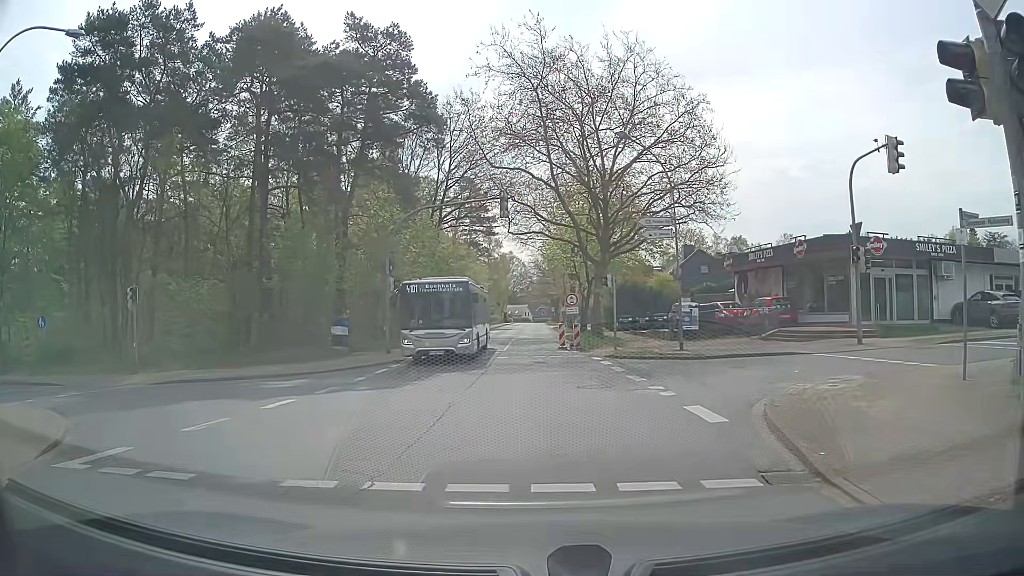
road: tertiary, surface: asphalt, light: Day
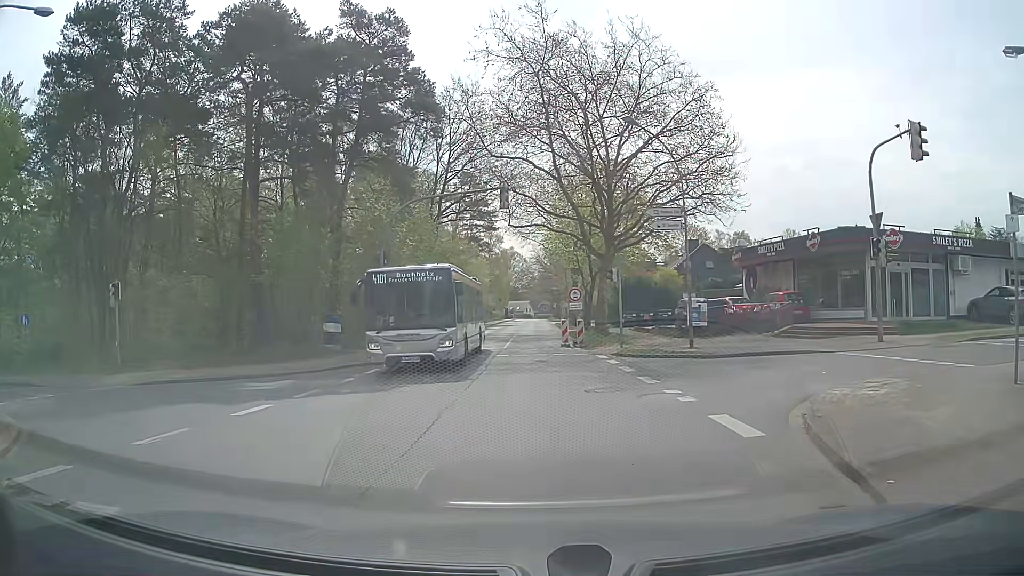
(0.0, +1.4) m; -1°
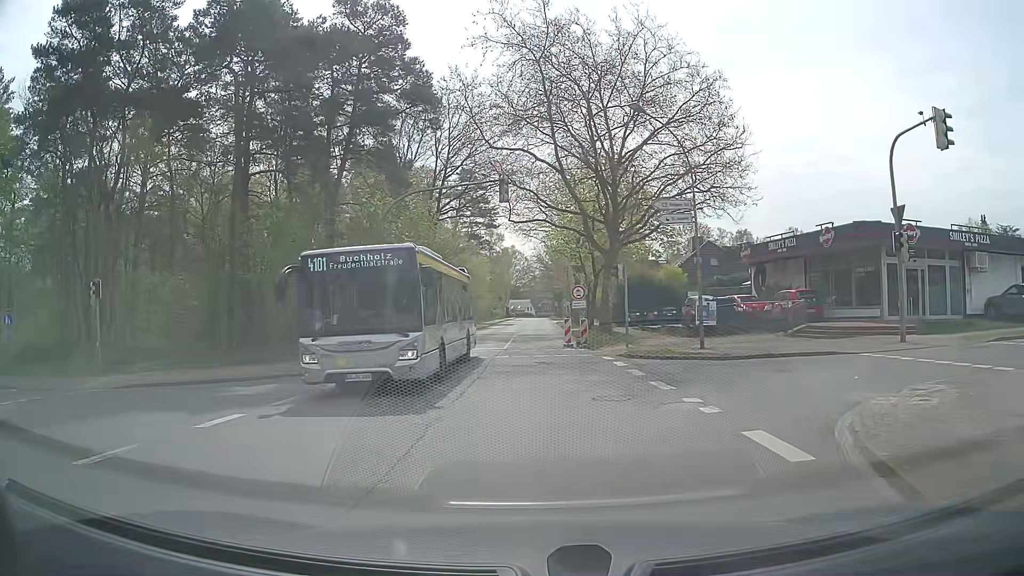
(0.0, +1.3) m; -1°
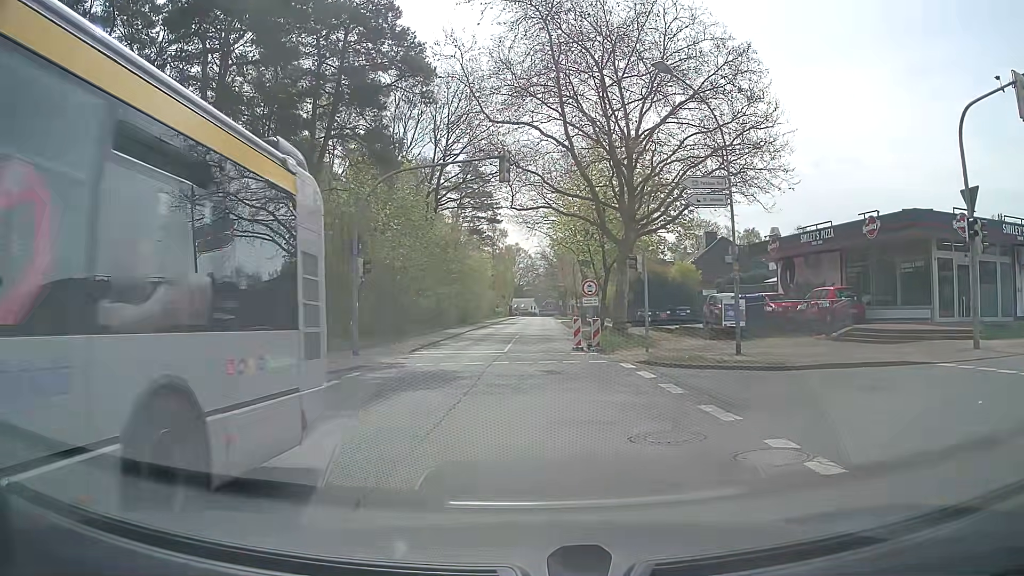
(0.0, +3.6) m; +2°
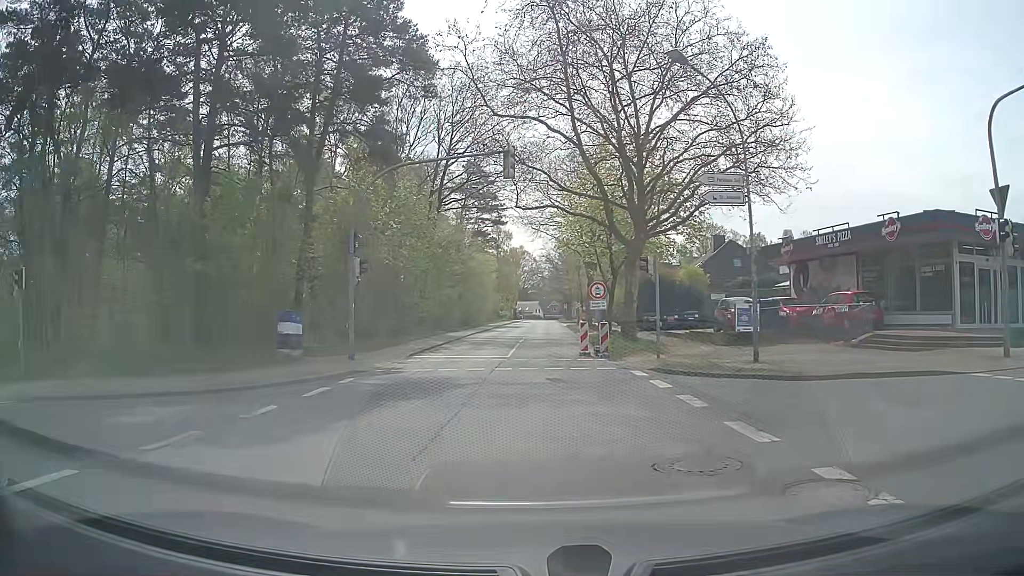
(0.0, +1.2) m; -3°
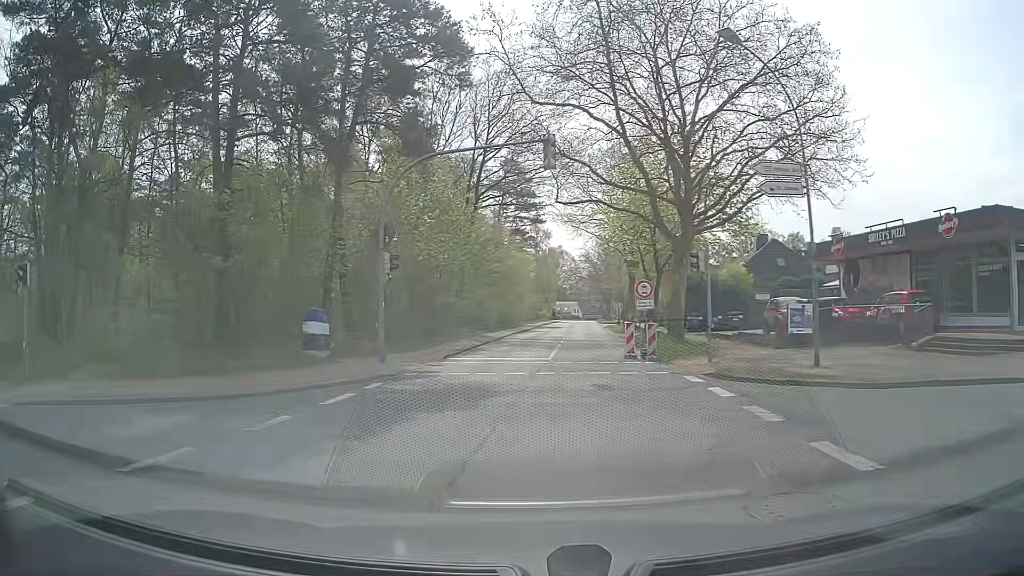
(0.0, +1.5) m; -3°
(-4, +8) (-14, +11) (-24, +13) (-34, +15) (-44, +16) (-53, +17) (-63, +19) (-73, +20) (-83, +22) (-93, +23) m
